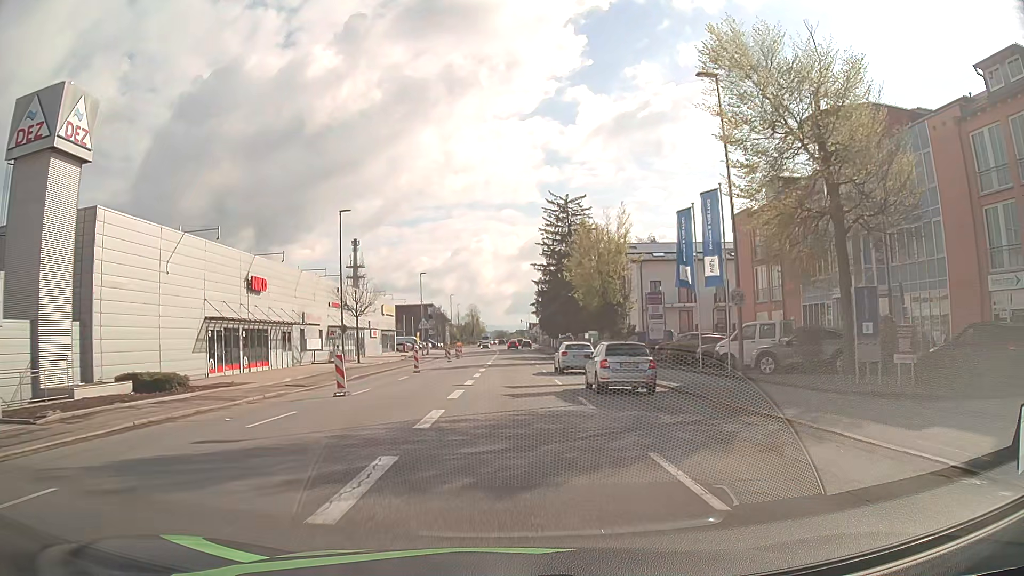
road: tertiary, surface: asphalt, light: Day
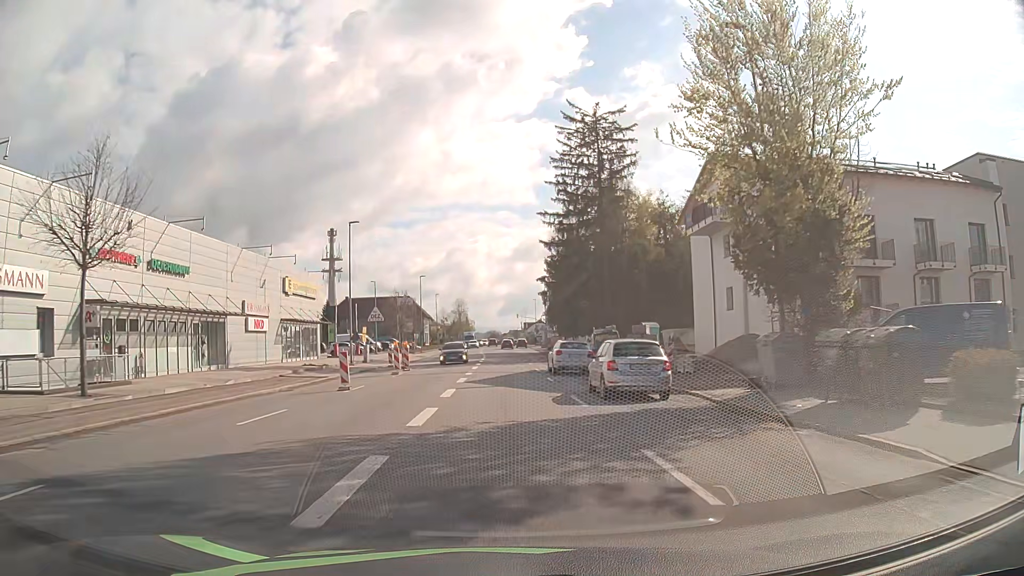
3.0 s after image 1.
(+0.1, +36.2) m; +1°
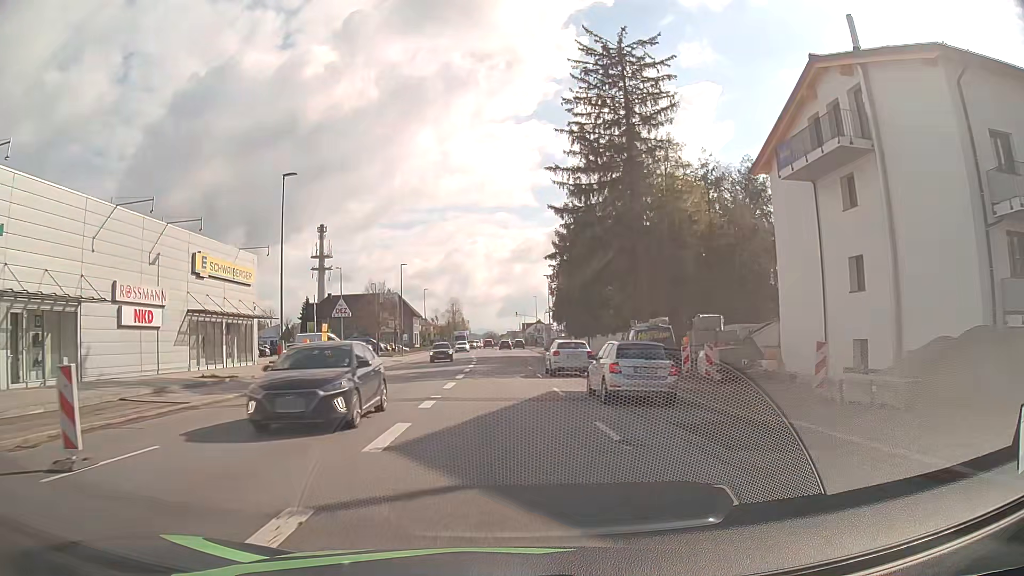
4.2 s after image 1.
(0.0, +14.8) m; 0°
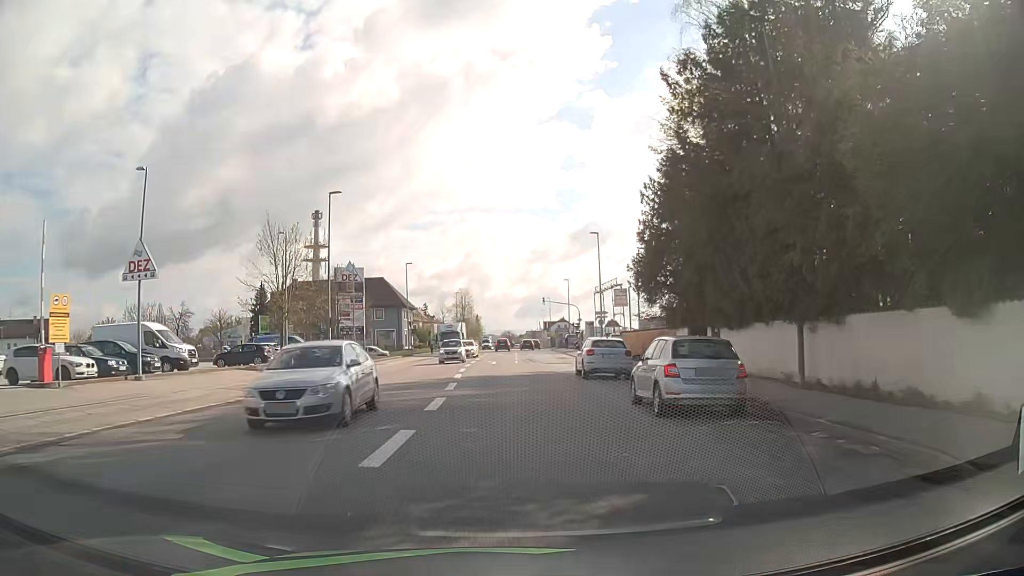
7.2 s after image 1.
(-0.4, +37.2) m; -1°
(0, +10) (0, +20) (0, +30) (-1, +40) (-1, +50) (-1, +60) (-1, +70) (-1, +80) (-3, +89) (-12, +94) m
